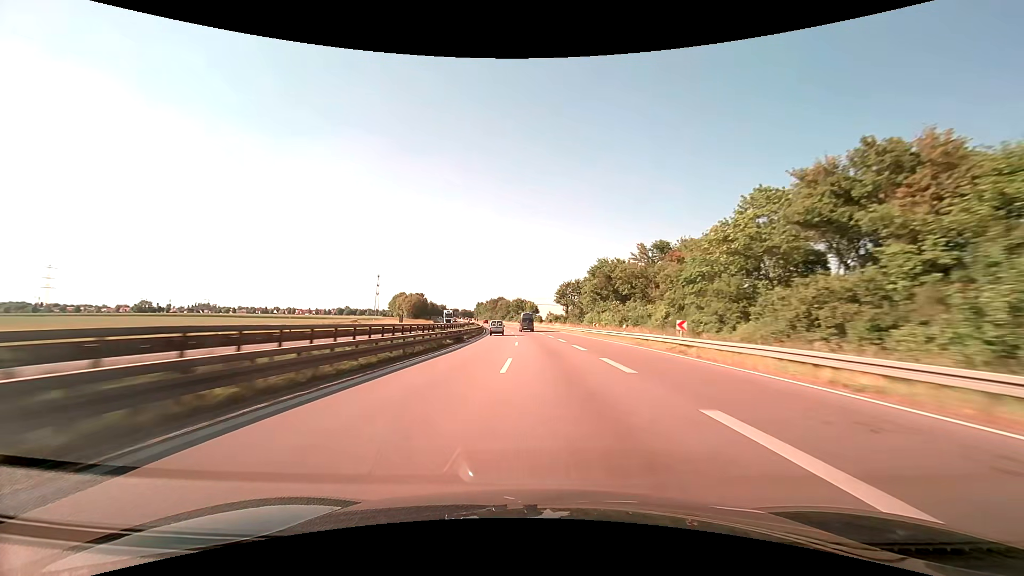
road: trunk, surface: asphalt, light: Day
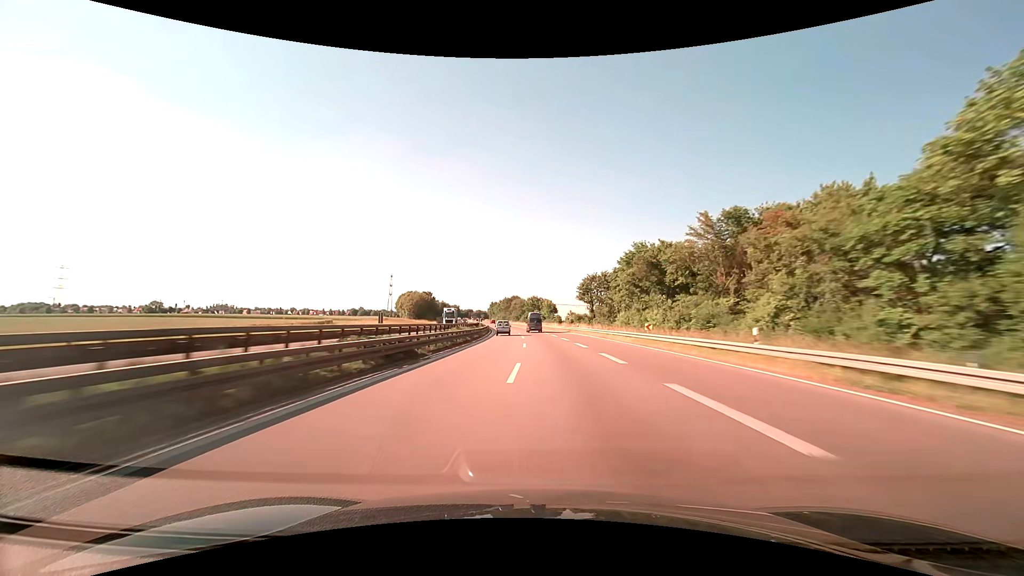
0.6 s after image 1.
(-0.3, +20.4) m; -2°
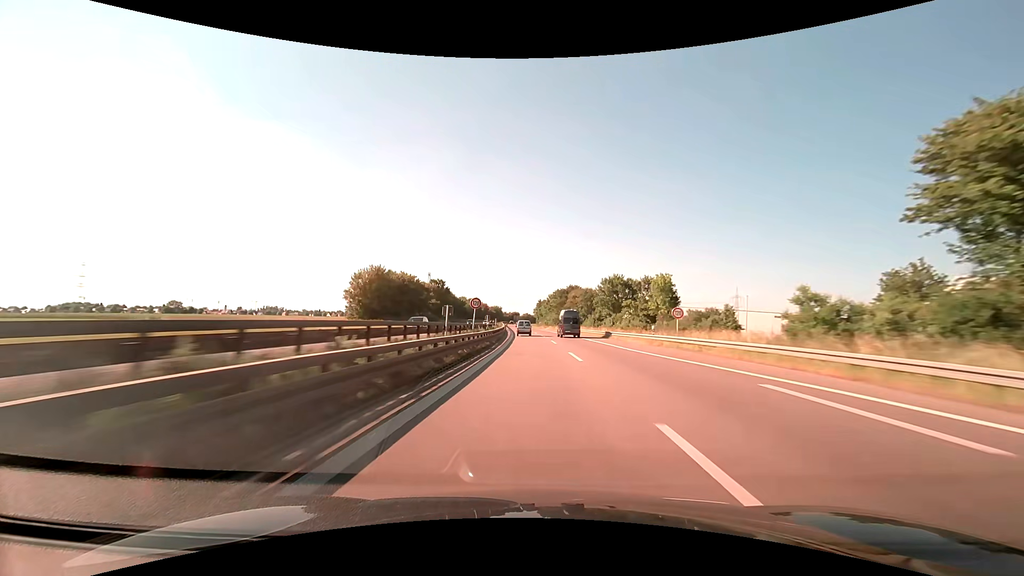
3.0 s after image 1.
(-5.2, +82.5) m; -6°
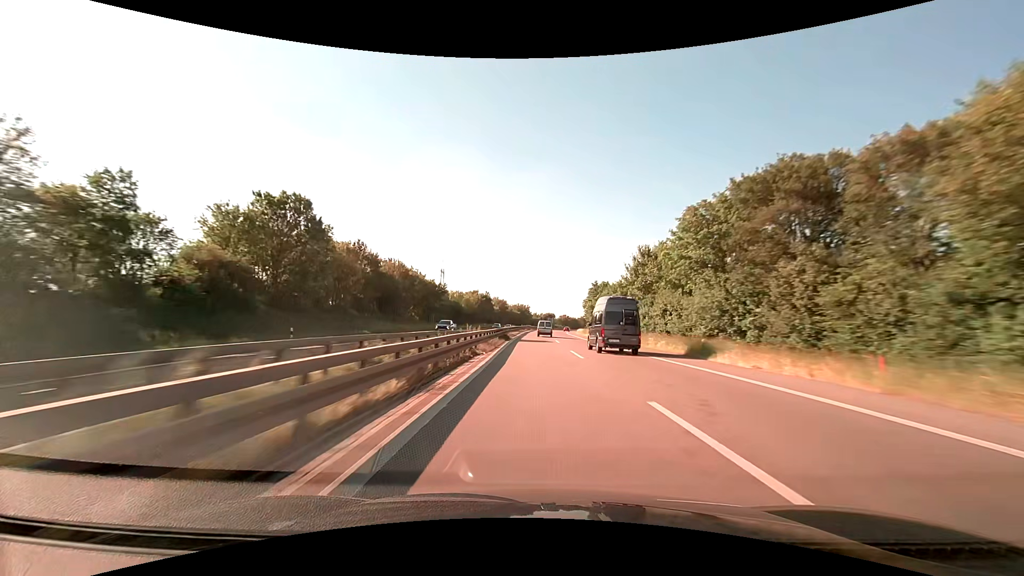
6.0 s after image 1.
(-4.3, +105.7) m; -4°
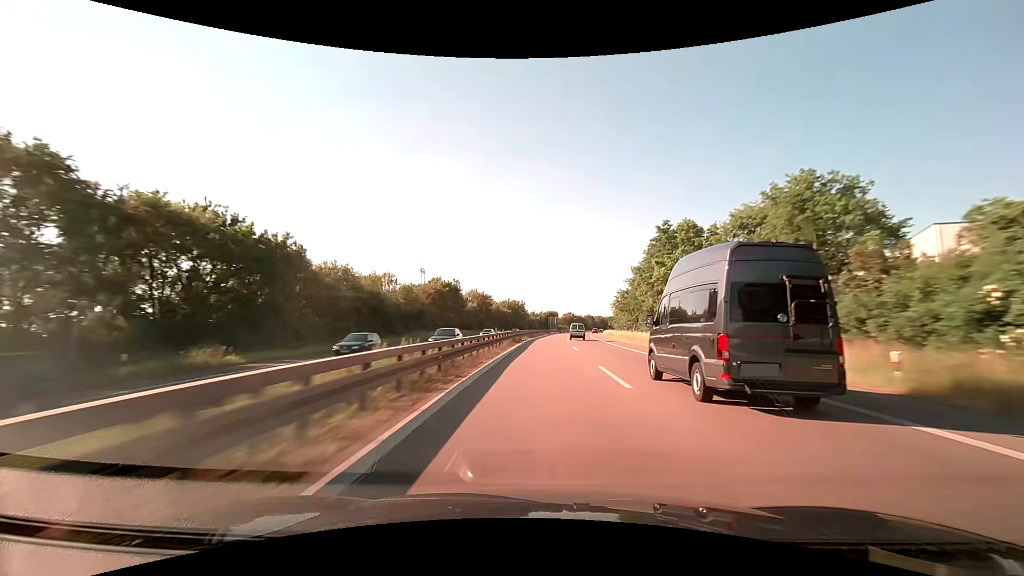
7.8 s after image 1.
(-0.3, +63.6) m; 0°
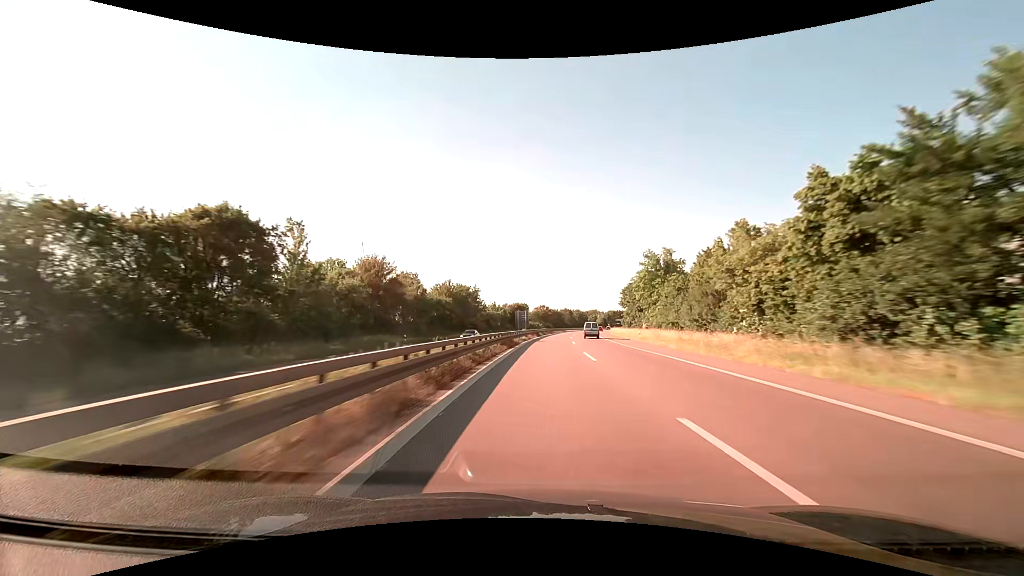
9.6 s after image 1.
(+1.6, +63.4) m; +3°
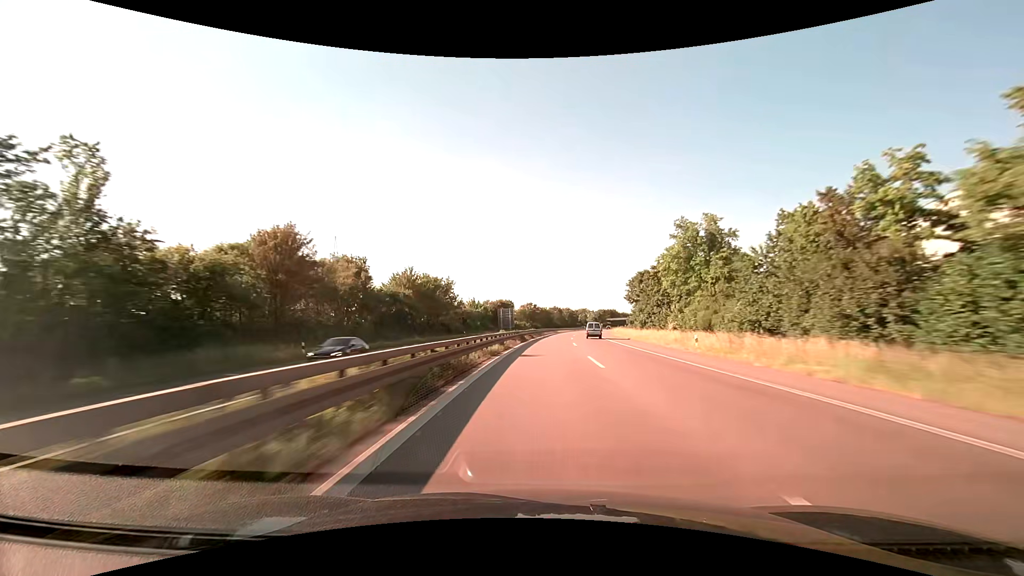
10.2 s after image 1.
(+0.3, +21.2) m; +1°
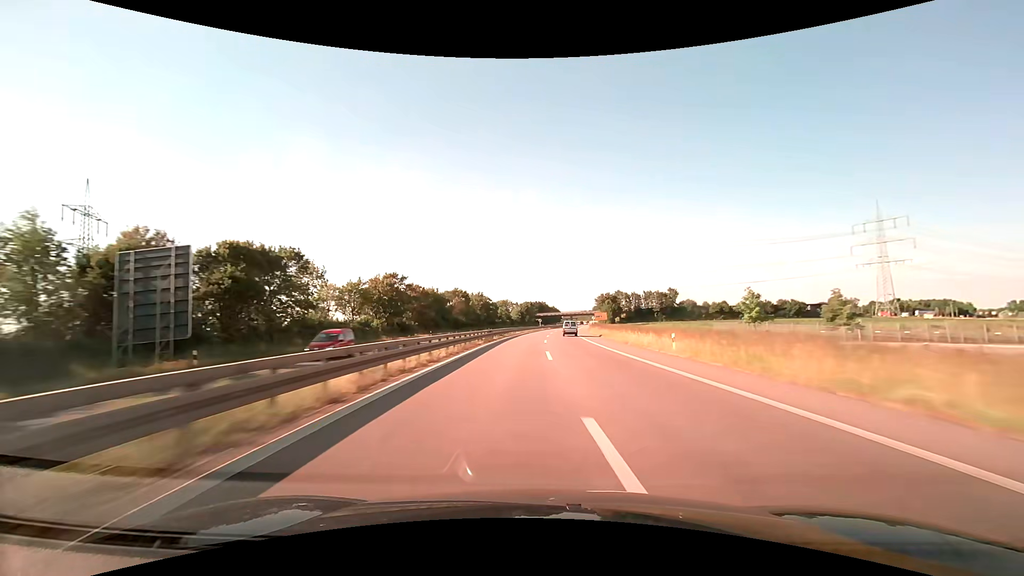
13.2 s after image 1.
(+8.0, +104.3) m; +9°
(0, +10) (0, +20) (+1, +30) (+1, +40) (+2, +50) (+2, +60) (+3, +70) (+4, +80) (+5, +90) (+6, +100) m
